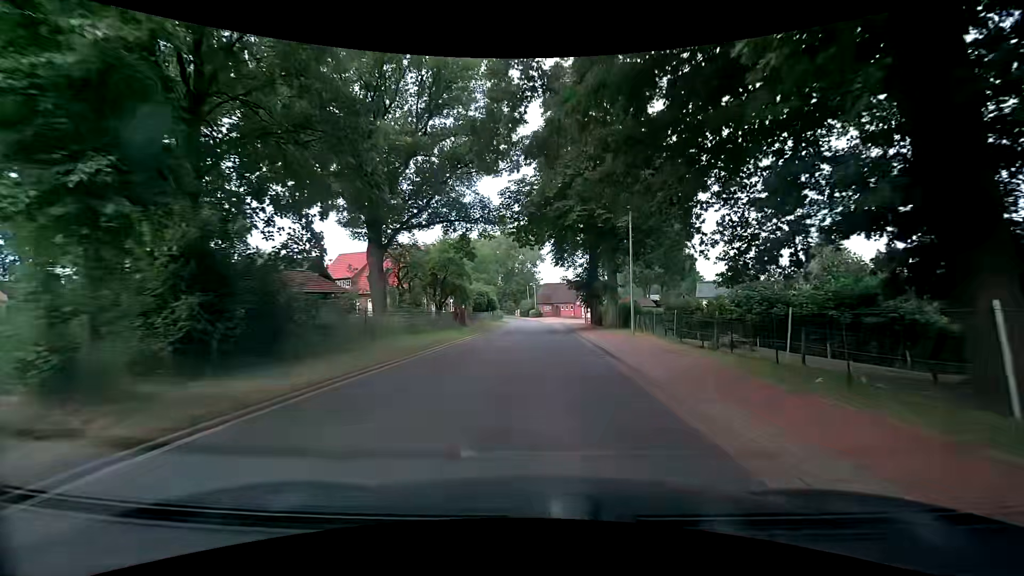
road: tertiary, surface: asphalt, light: Day
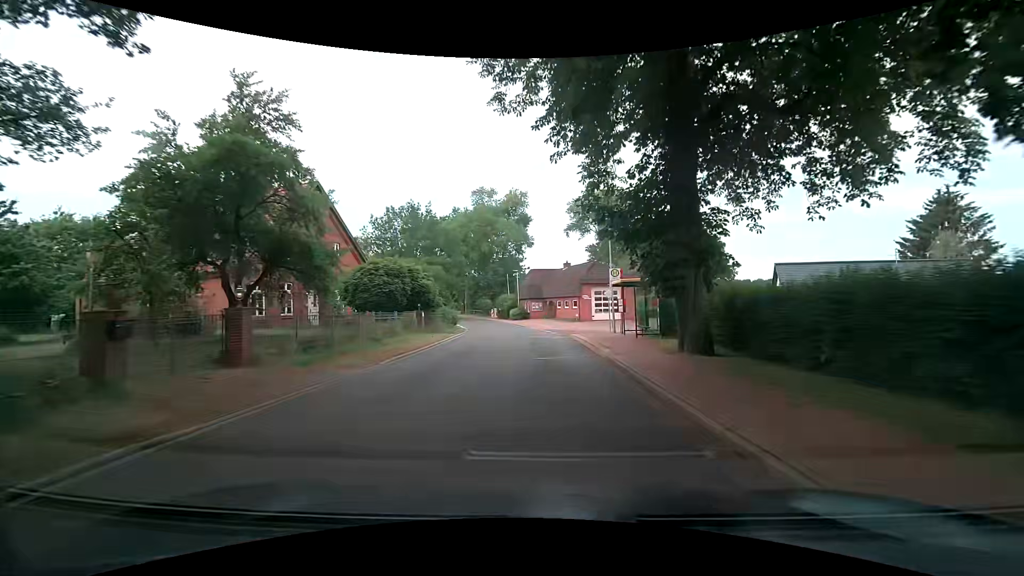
(+1.3, +30.8) m; +2°
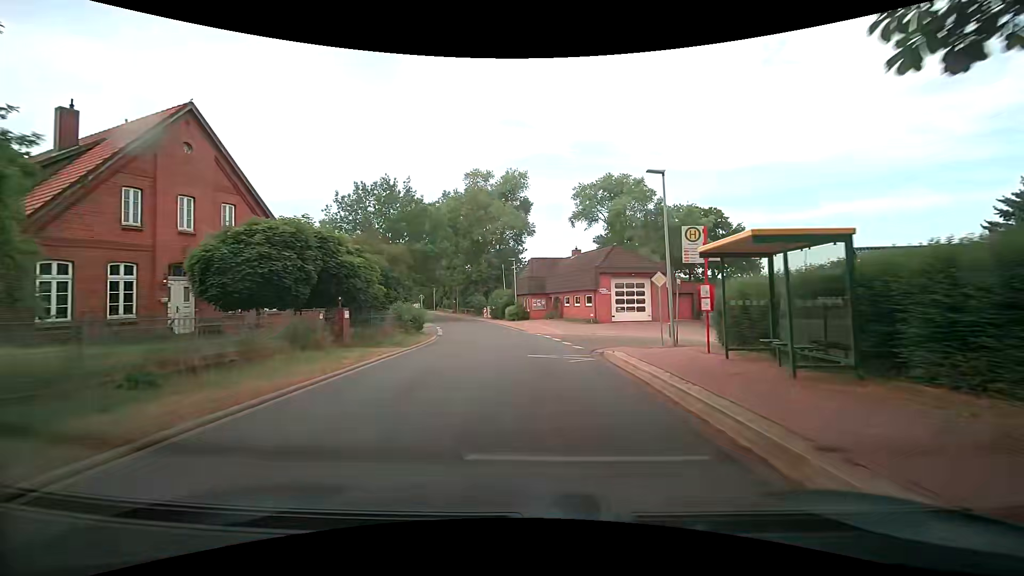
(0.0, +12.2) m; 0°
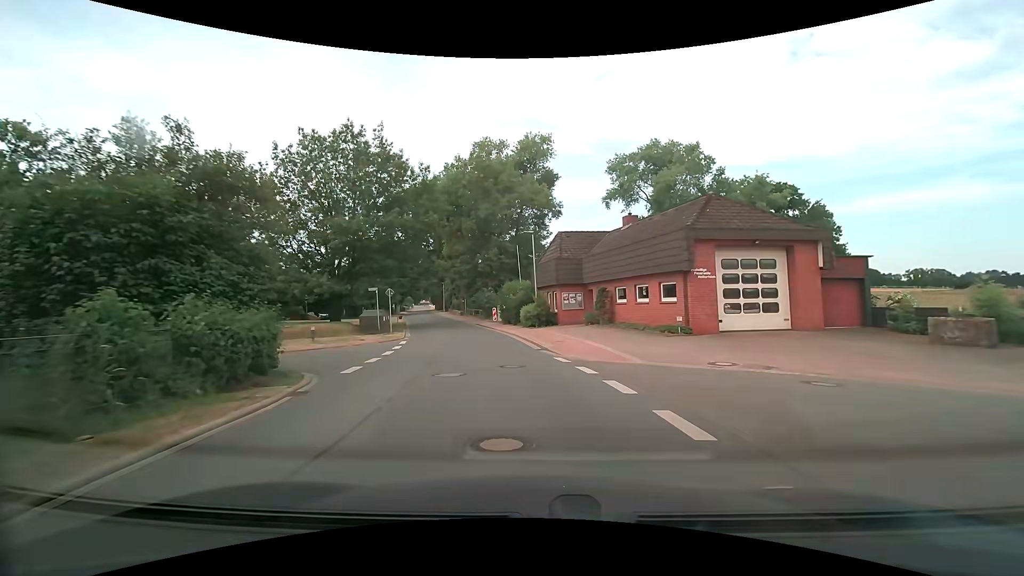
(-0.2, +17.7) m; -1°
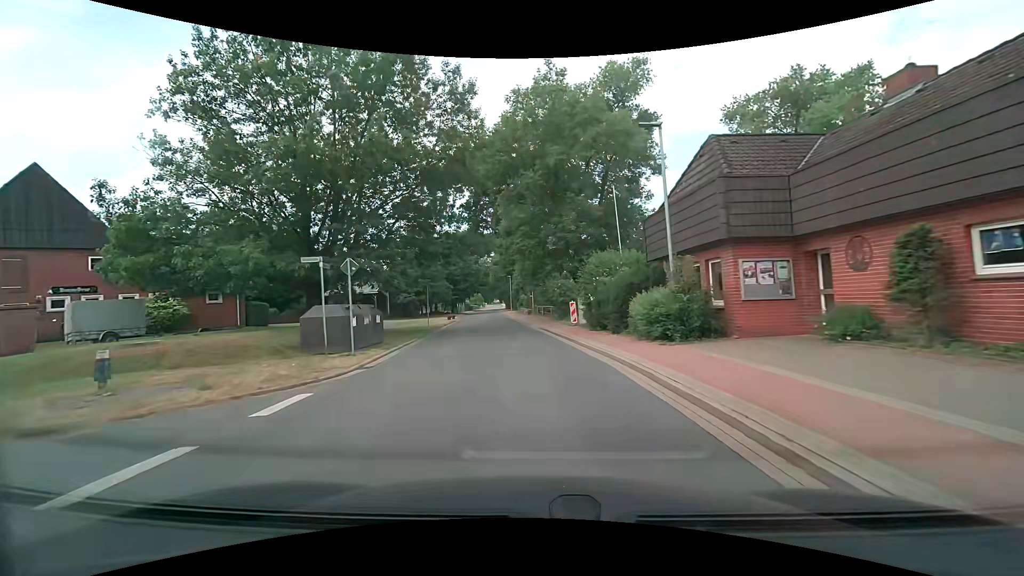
(-1.4, +17.6) m; -9°
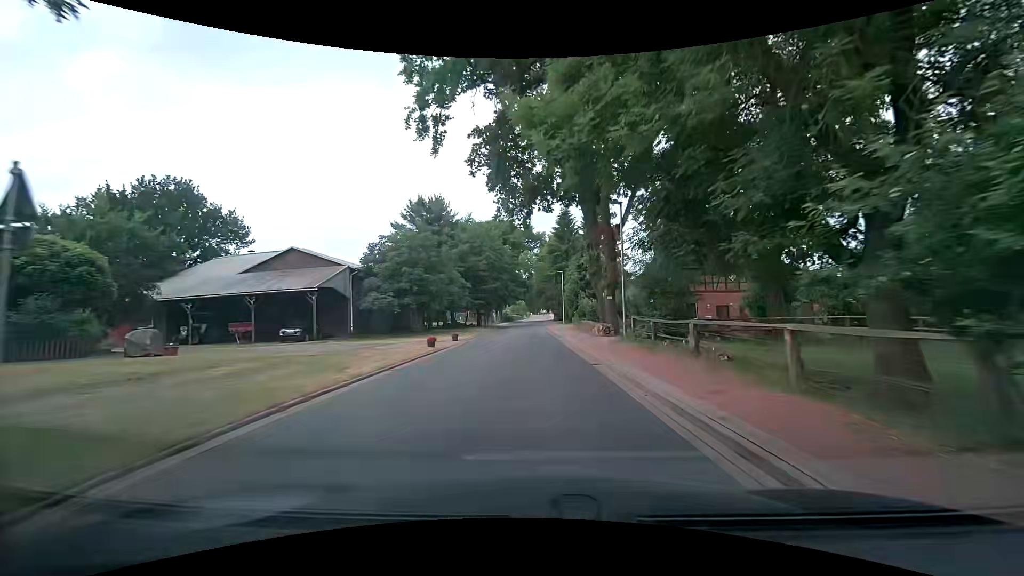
(-1.8, +30.2) m; -4°
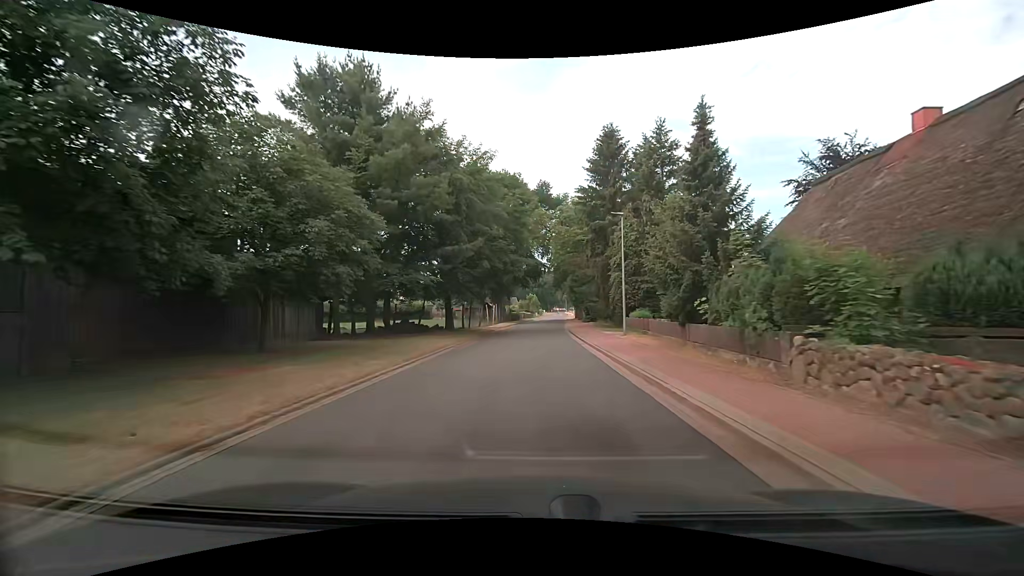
(-1.0, +32.6) m; -2°
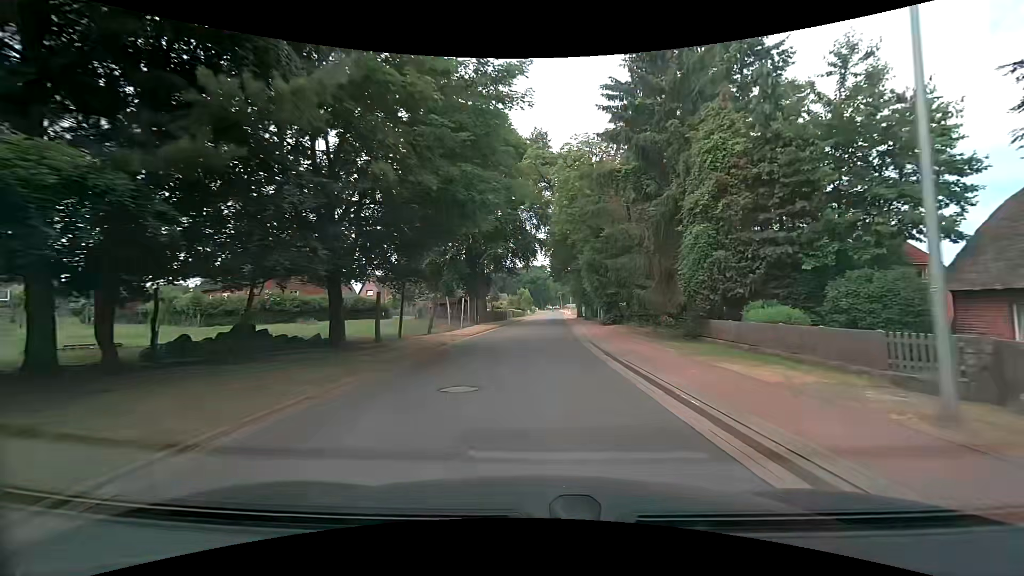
(+0.1, +19.9) m; +2°
(0, +10) (0, +20) (0, +30) (0, +40) (+1, +50) (+1, +60) (+1, +70) (+2, +80) (+2, +90) (+2, +100) m
